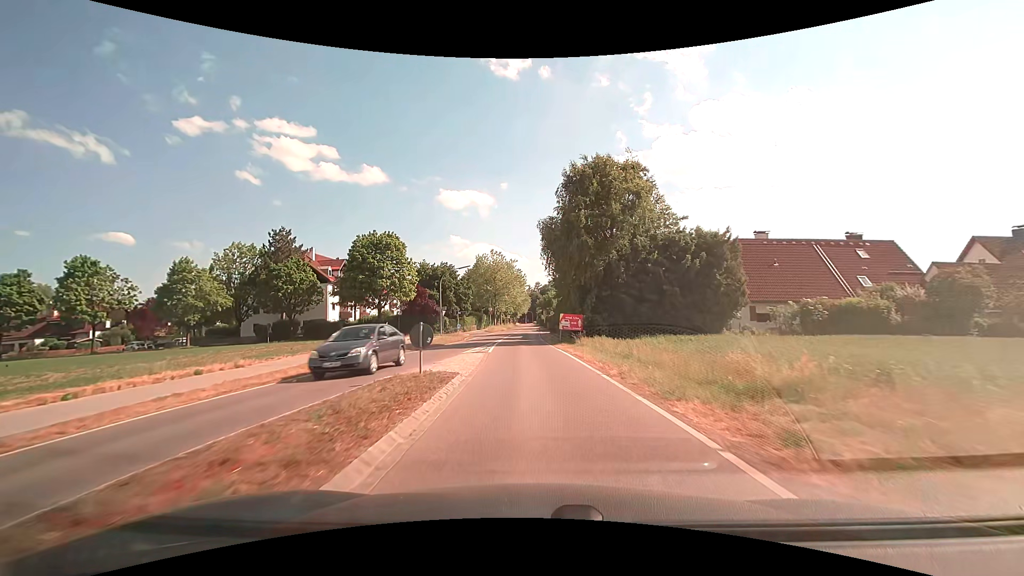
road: secondary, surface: asphalt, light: Day
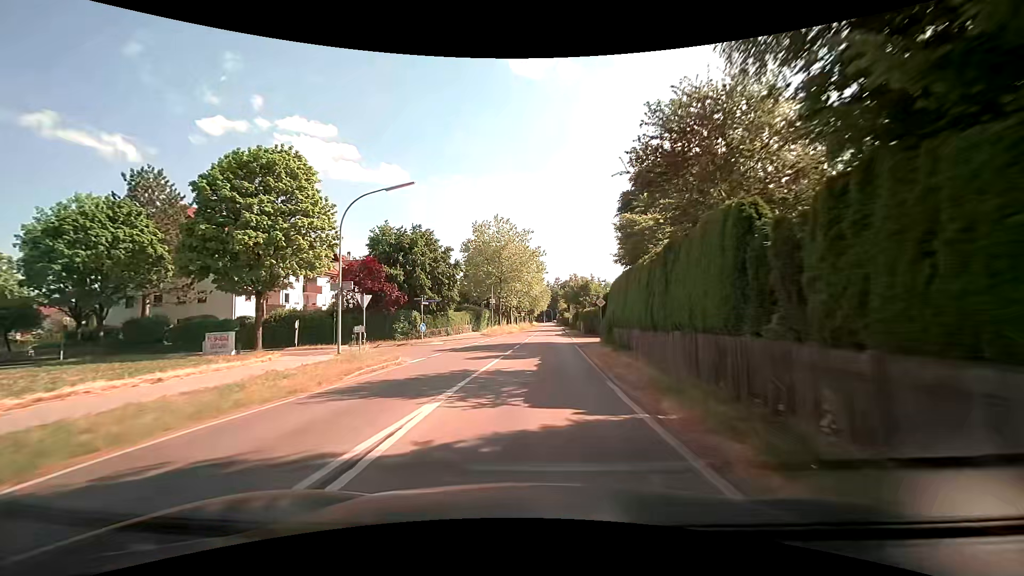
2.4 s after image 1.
(-0.8, +30.8) m; -2°
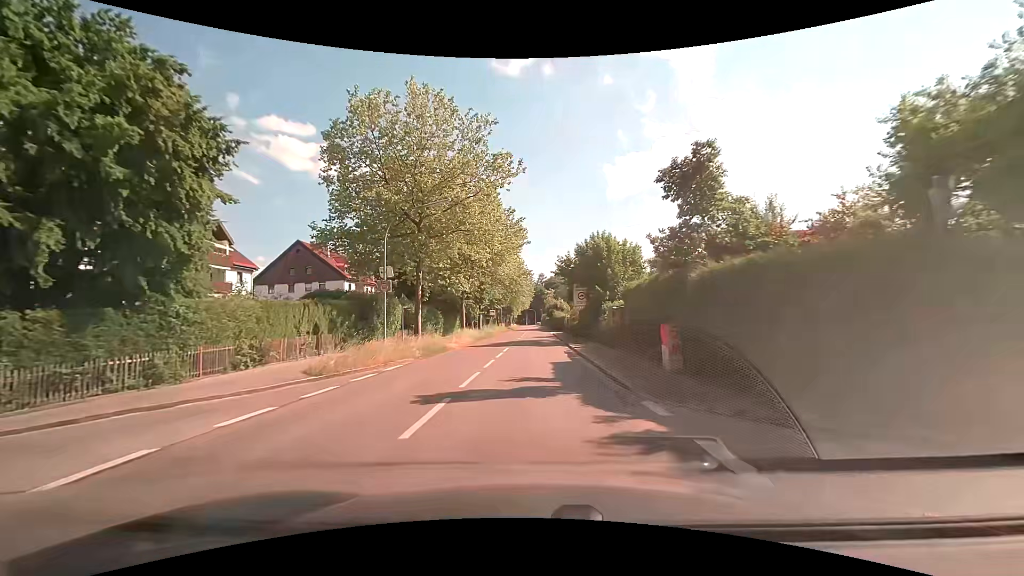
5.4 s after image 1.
(+1.0, +37.9) m; +2°
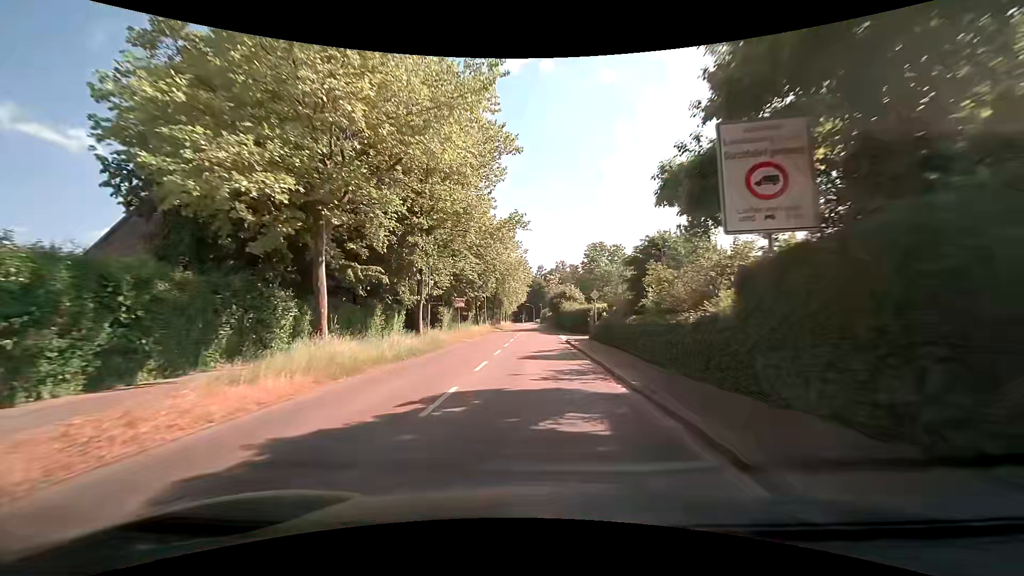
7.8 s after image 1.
(+0.1, +30.5) m; +1°
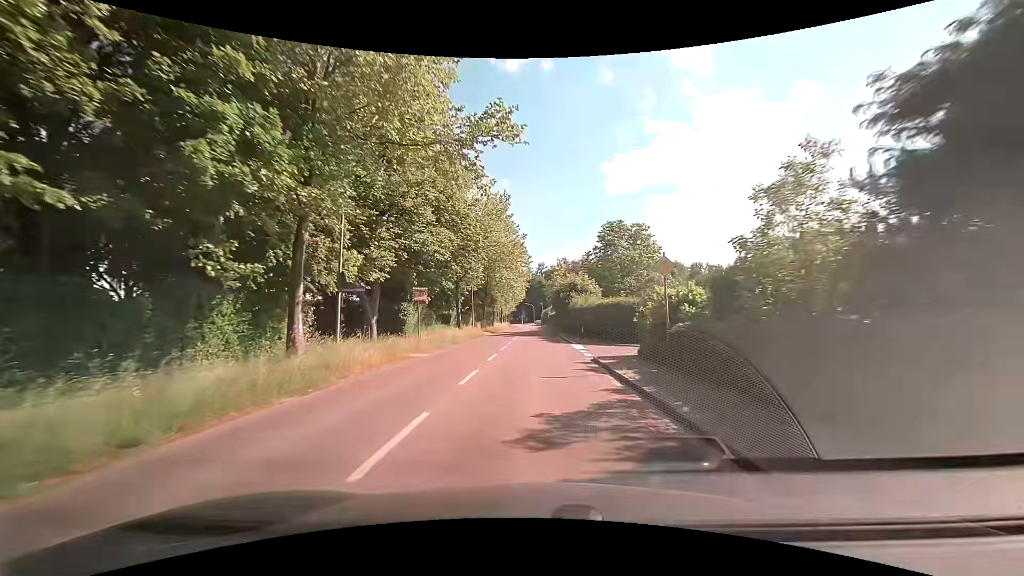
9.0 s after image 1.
(-0.1, +15.3) m; +1°
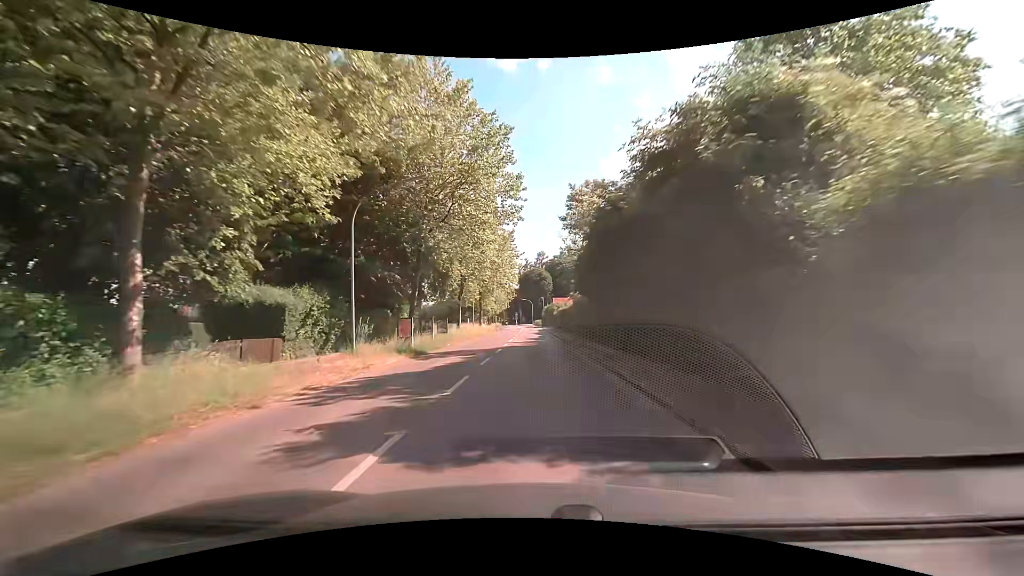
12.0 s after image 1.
(-0.7, +38.1) m; -1°
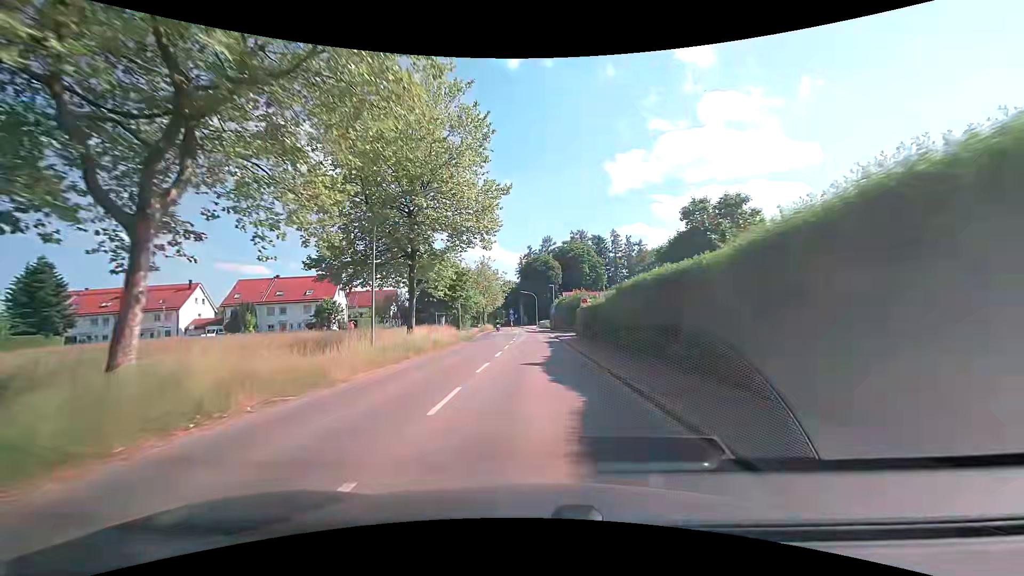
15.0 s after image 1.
(+0.1, +38.0) m; 0°
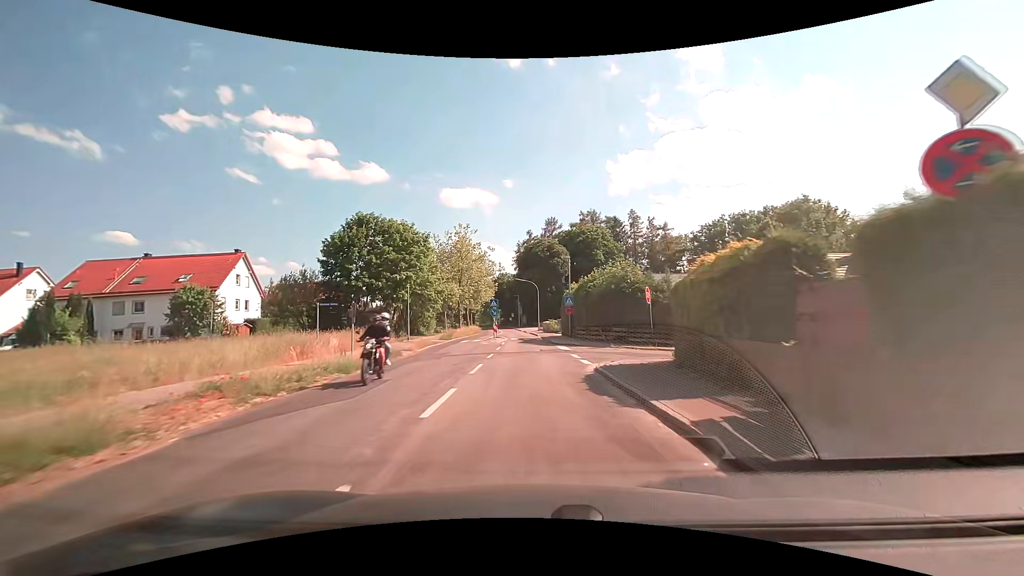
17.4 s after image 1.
(0.0, +30.3) m; 0°
(0, +10) (0, +20) (-1, +30) (-1, +40) (-1, +50) (-2, +60) (-3, +70) (-4, +80) (-5, +90) (-6, +100) m
